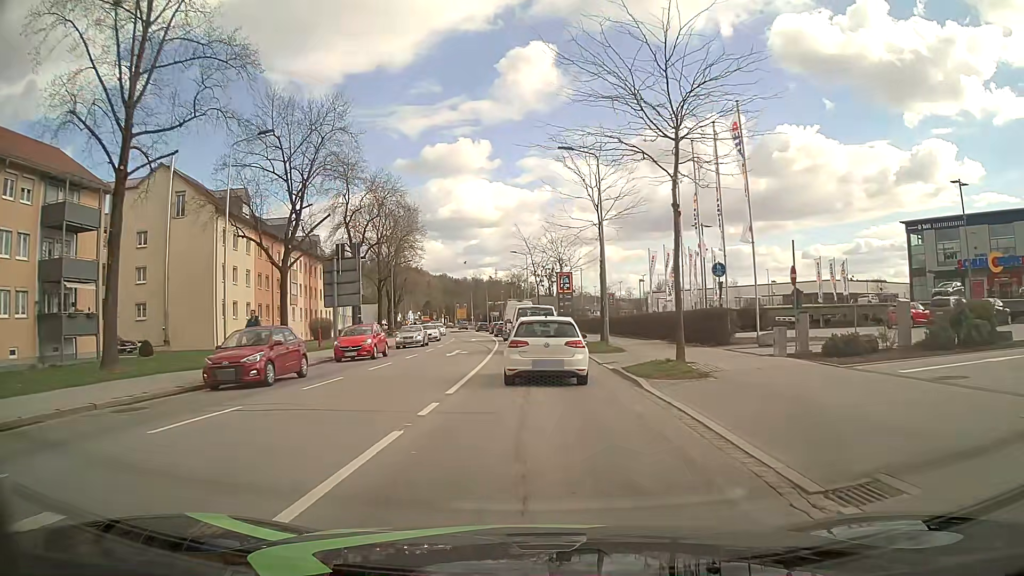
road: secondary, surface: asphalt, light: Day
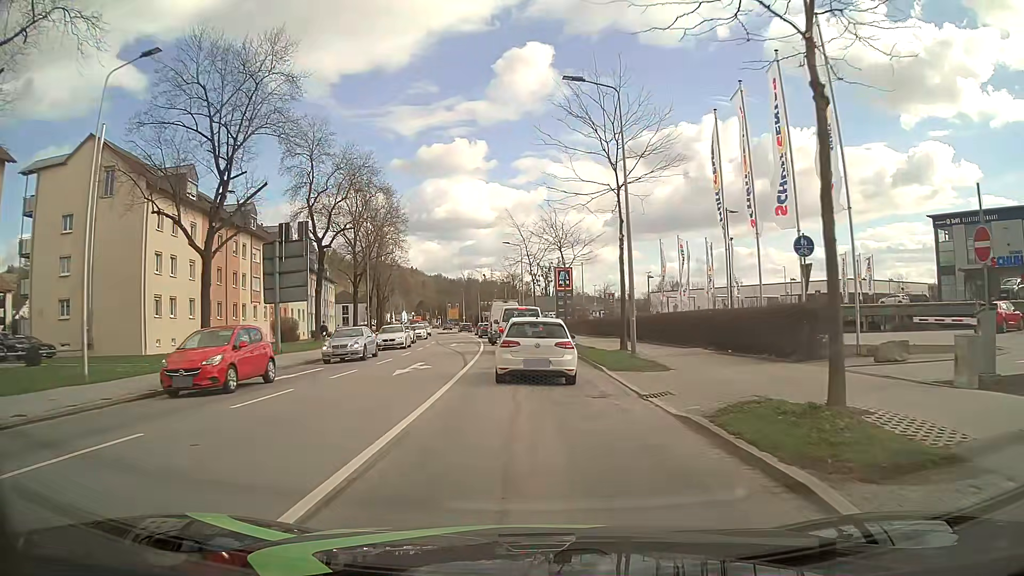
(+0.1, +9.3) m; +1°
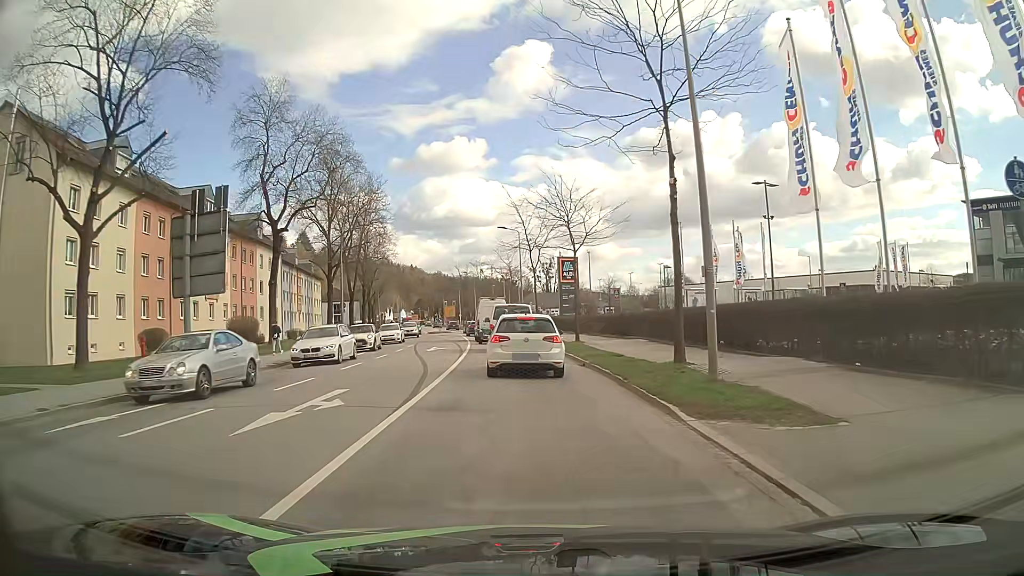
(0.0, +9.4) m; 0°
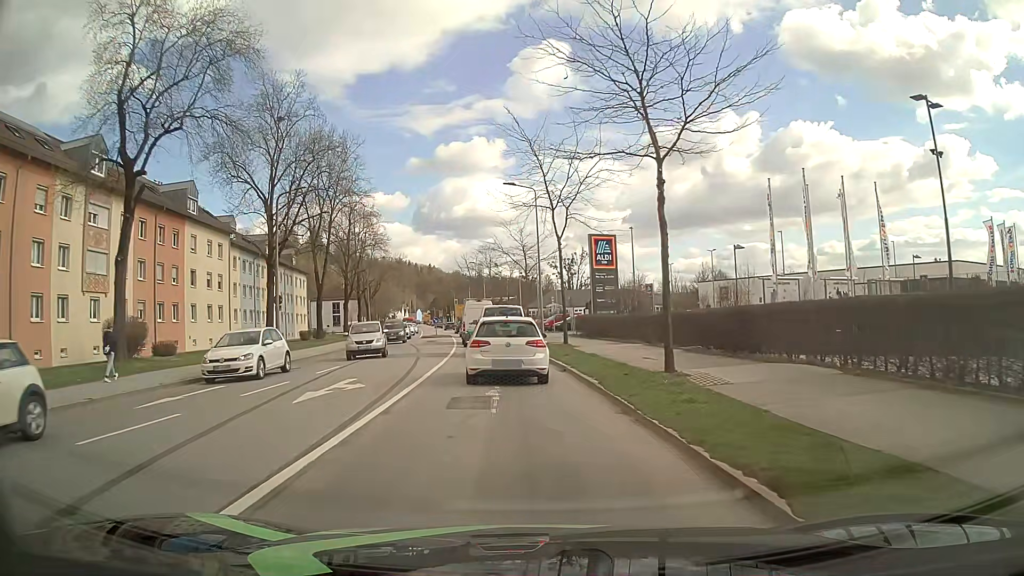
(-0.3, +18.5) m; -2°
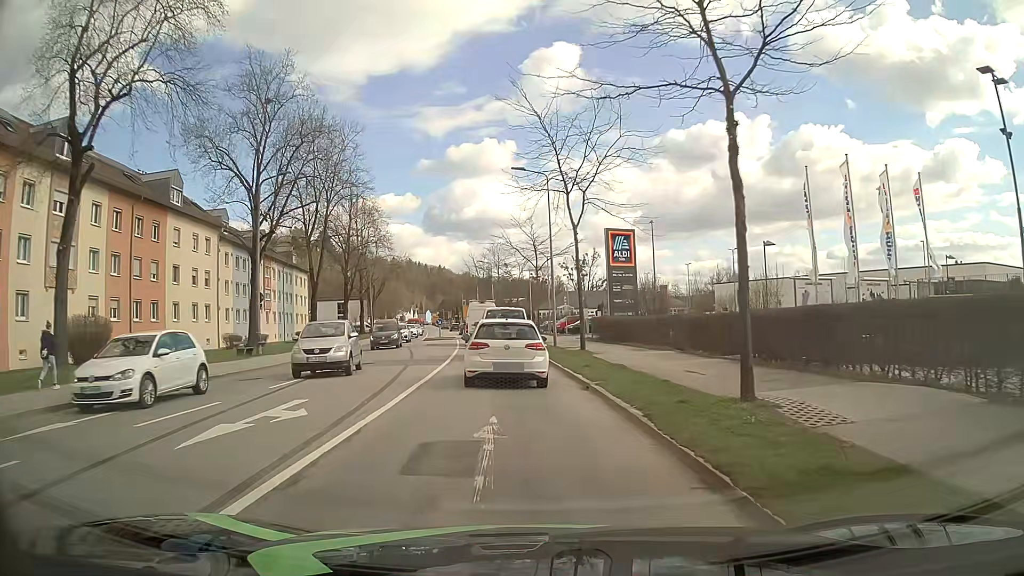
(0.0, +4.4) m; -1°
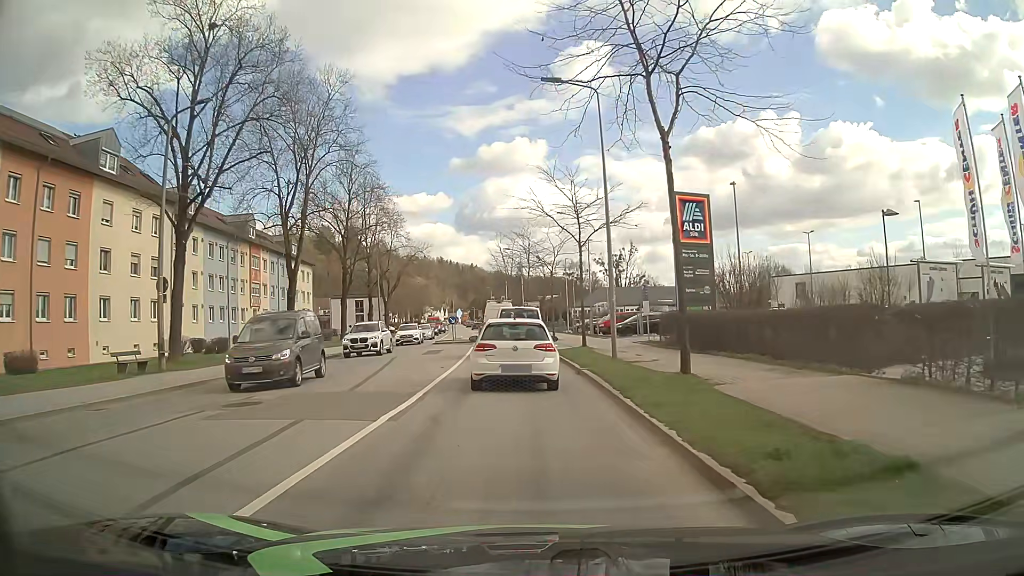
(-0.3, +12.8) m; -2°
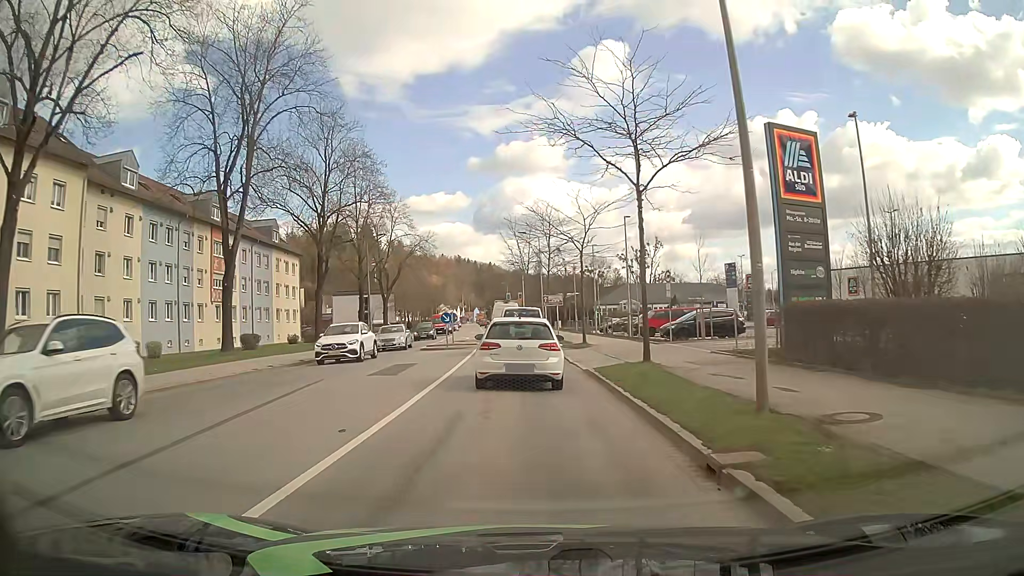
(-0.3, +12.4) m; -3°
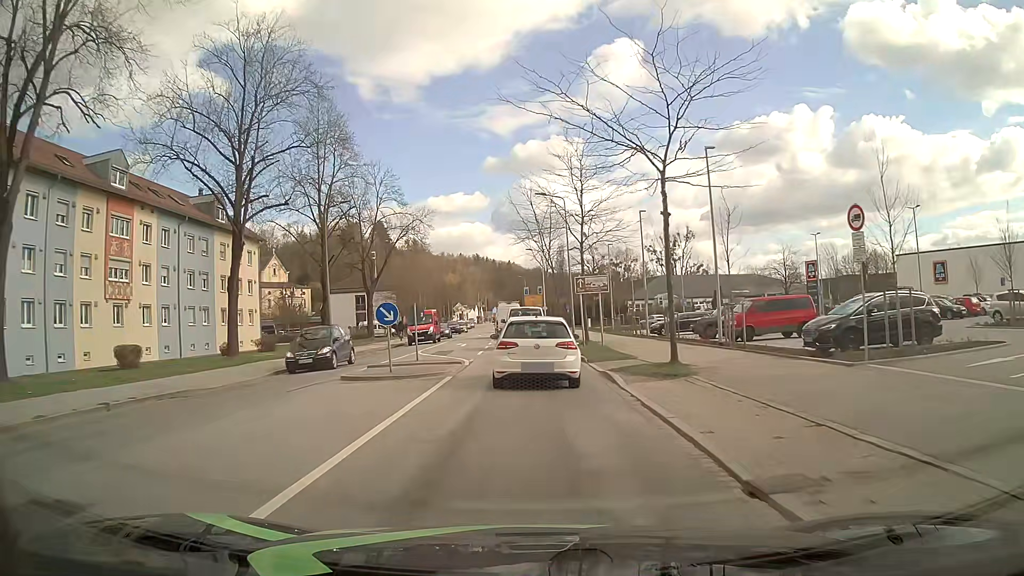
(-0.1, +17.9) m; -1°
(0, +10) (0, +20) (0, +30) (-1, +40) (-1, +50) (-2, +60) (-3, +70) (-3, +80) (-4, +90) (-4, +100) m
